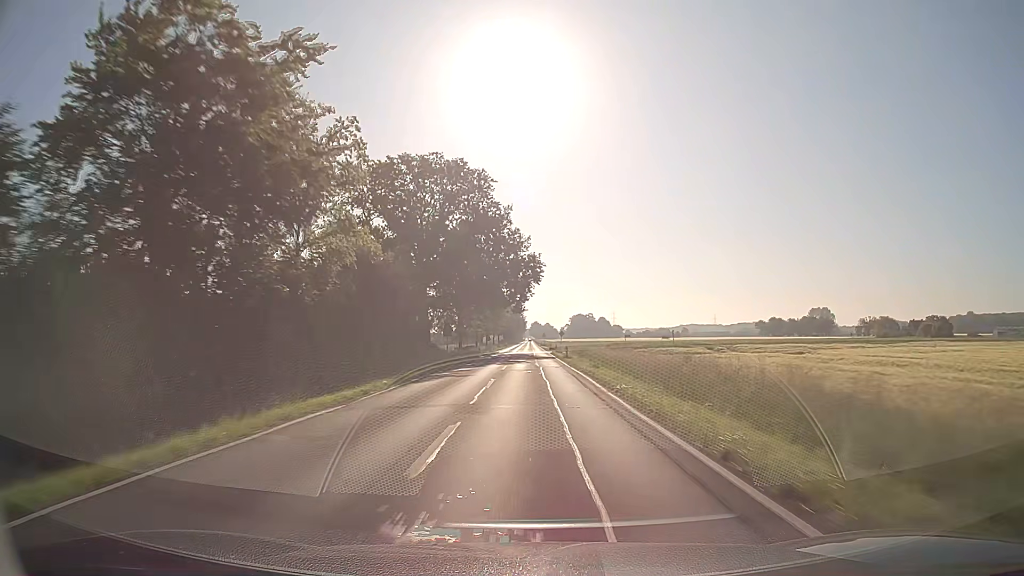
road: secondary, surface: asphalt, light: Day
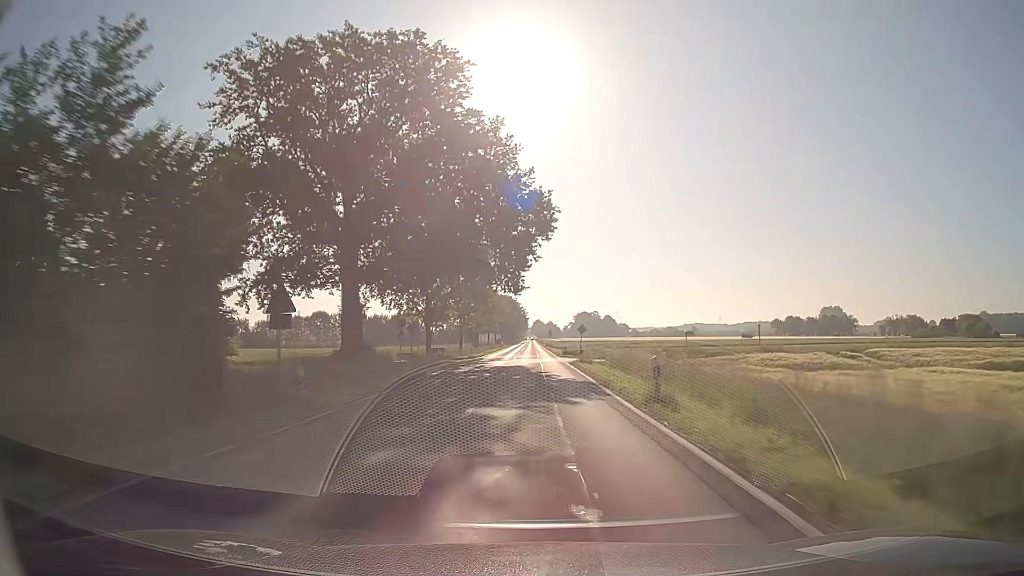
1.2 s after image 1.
(-0.1, +31.6) m; 0°
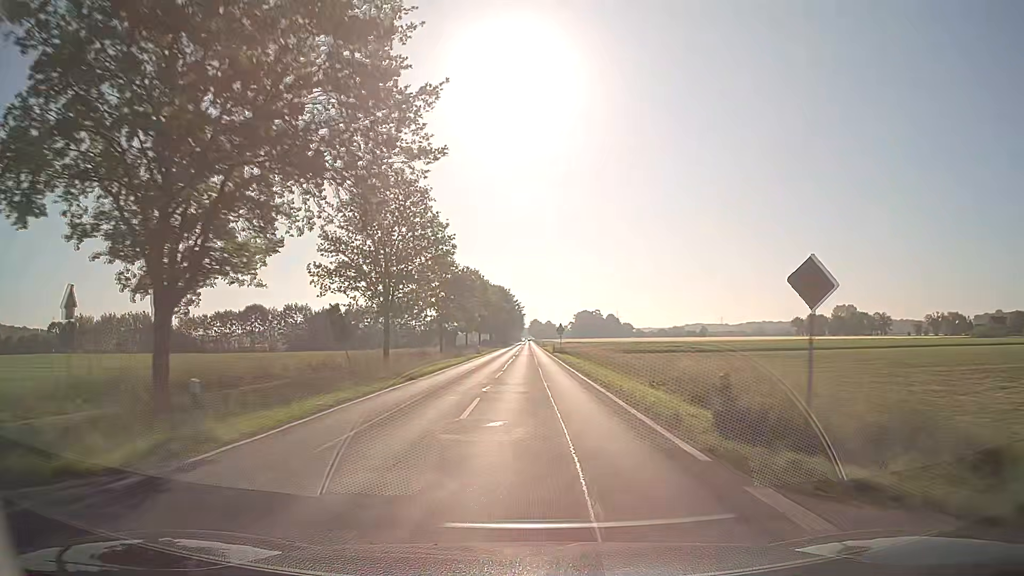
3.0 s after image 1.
(+0.1, +47.4) m; 0°
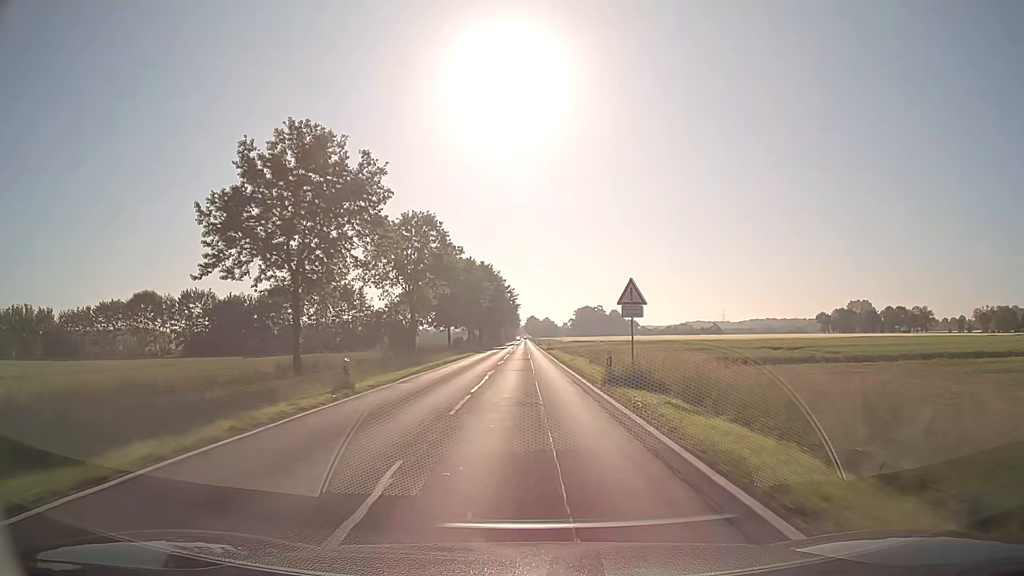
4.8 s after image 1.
(+0.3, +47.4) m; +1°
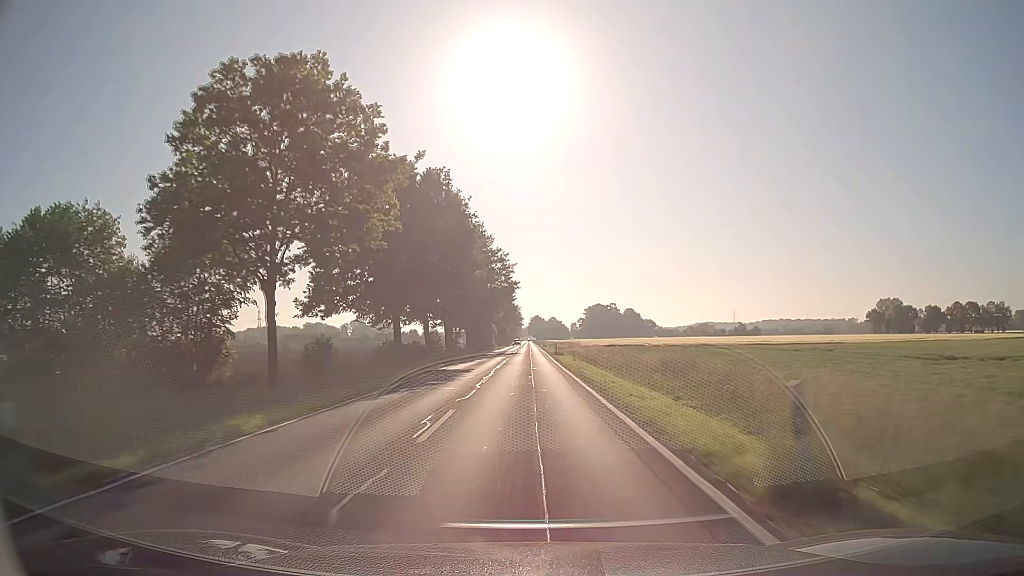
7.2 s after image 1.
(-0.2, +63.2) m; 0°
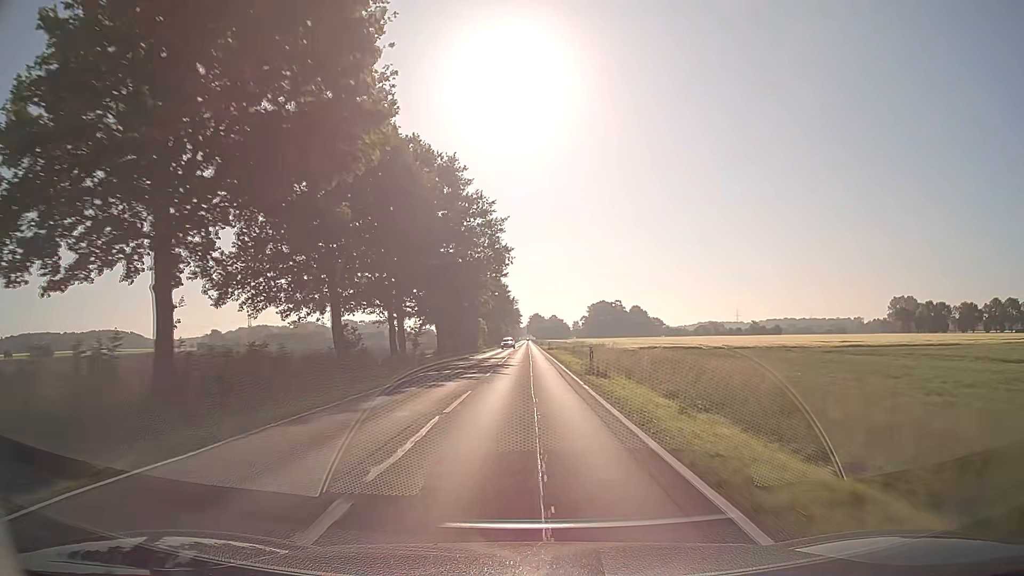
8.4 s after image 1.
(0.0, +31.6) m; 0°
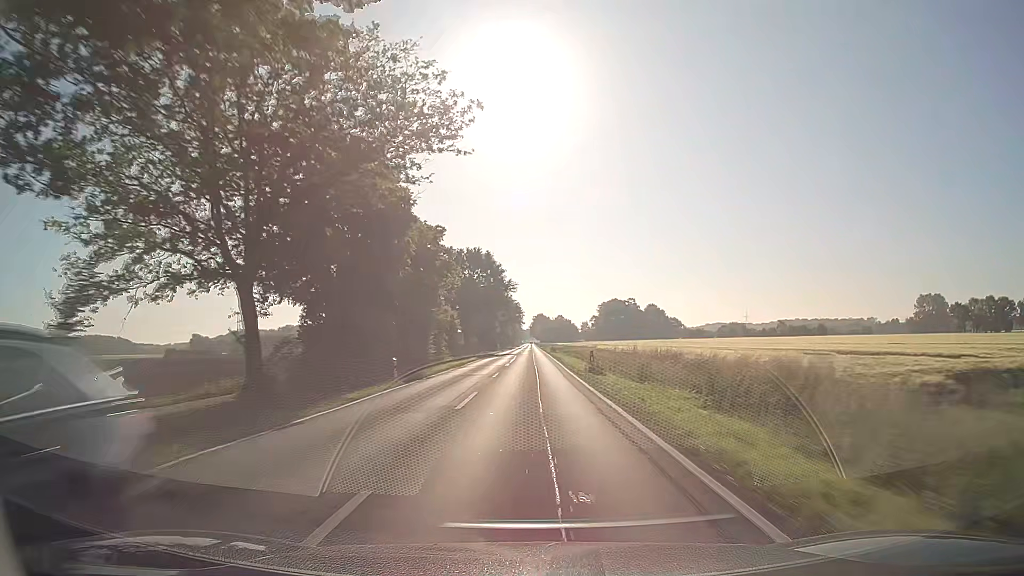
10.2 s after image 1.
(-0.2, +47.4) m; 0°
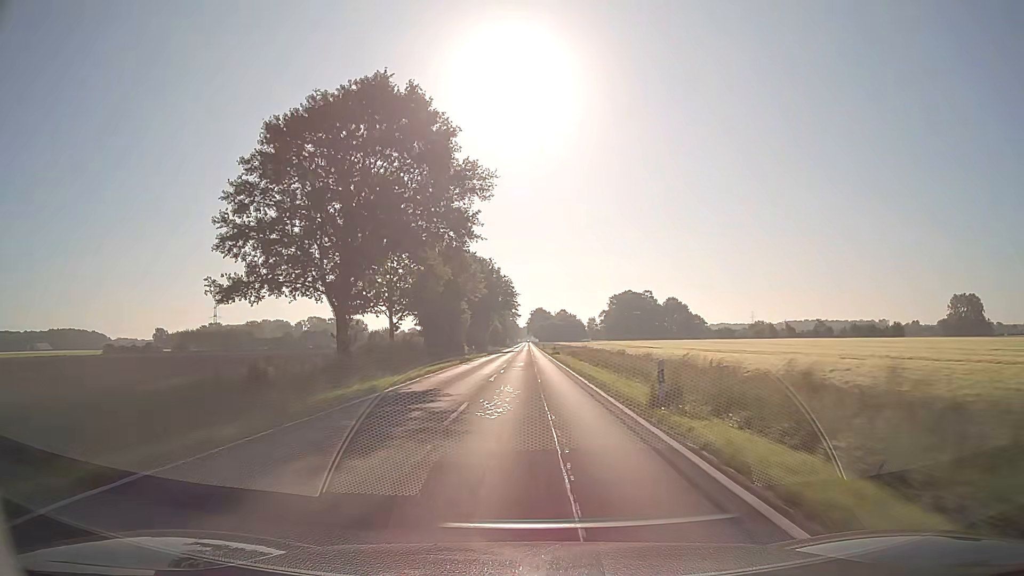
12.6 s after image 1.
(+0.1, +63.1) m; 0°
(0, +10) (0, +20) (0, +30) (0, +40) (0, +50) (0, +60) (0, +70) (0, +80) (0, +90) (0, +100) m
